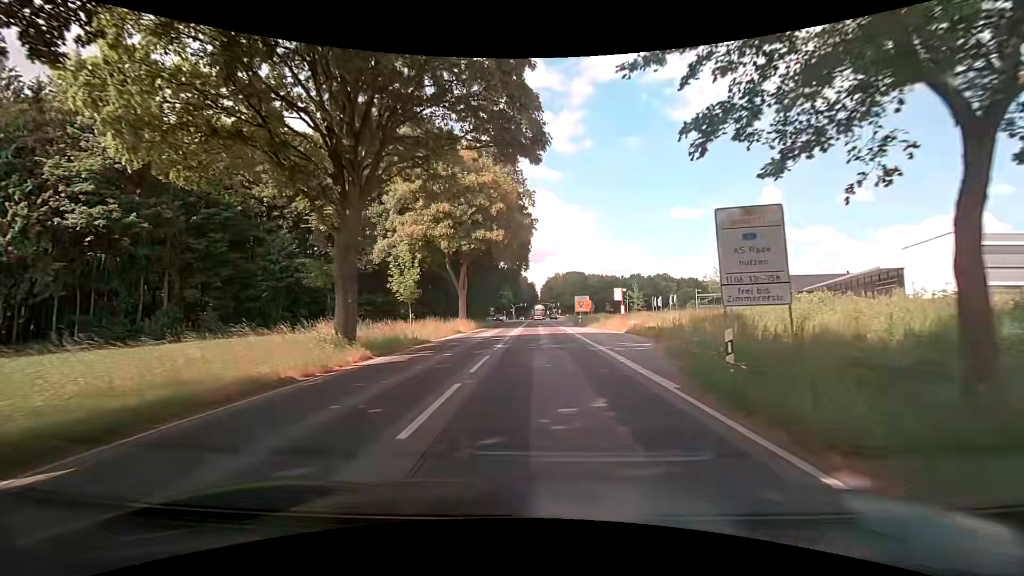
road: primary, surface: asphalt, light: Day
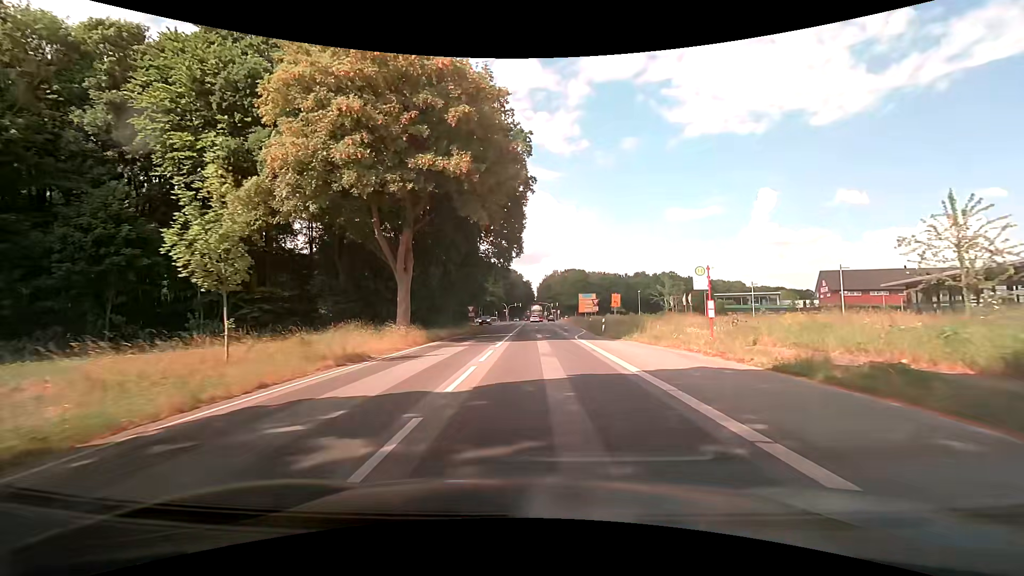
(0.0, +21.0) m; 0°
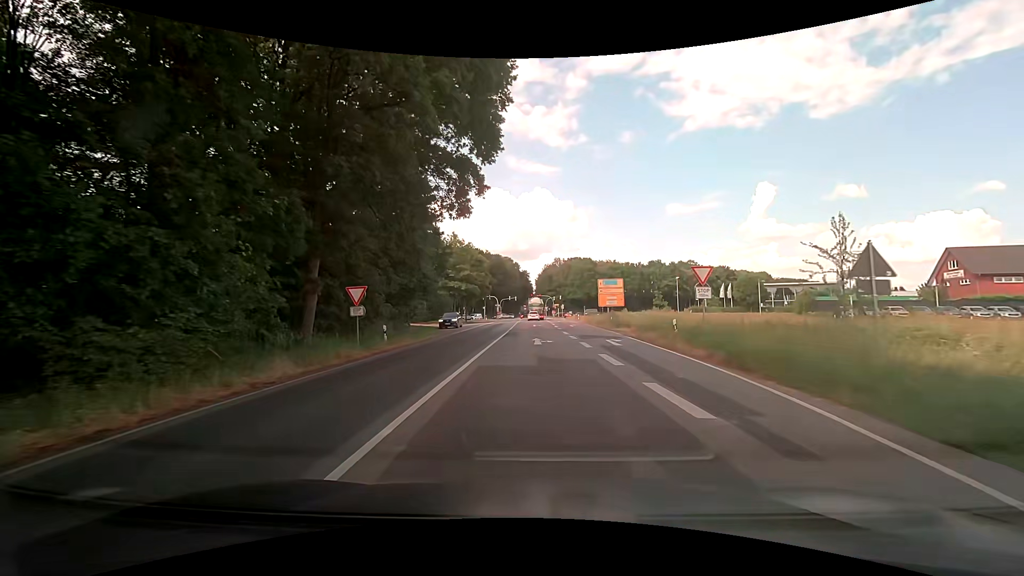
(0.0, +33.7) m; 0°
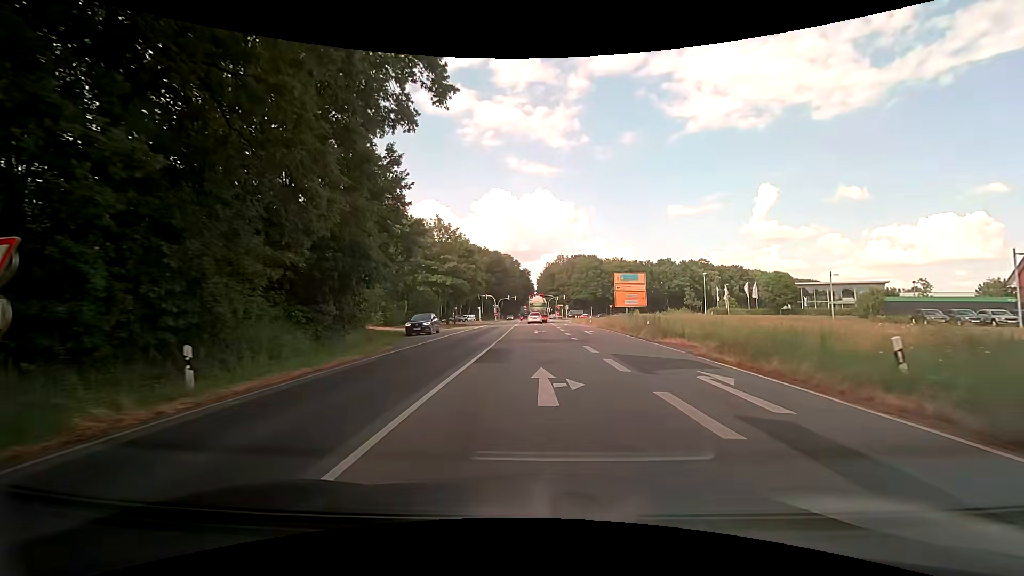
(-0.1, +13.2) m; 0°
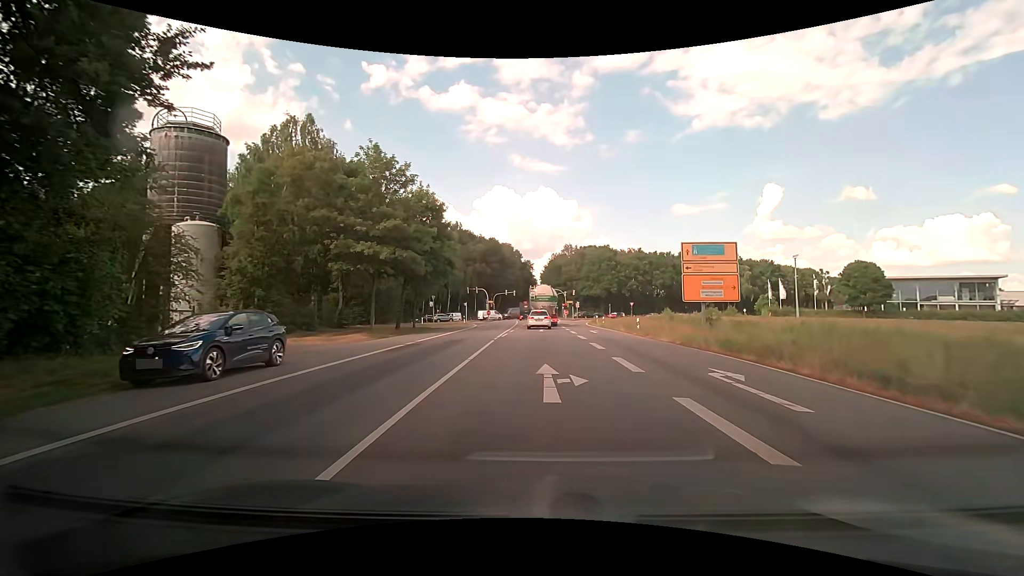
(-0.1, +24.8) m; -1°
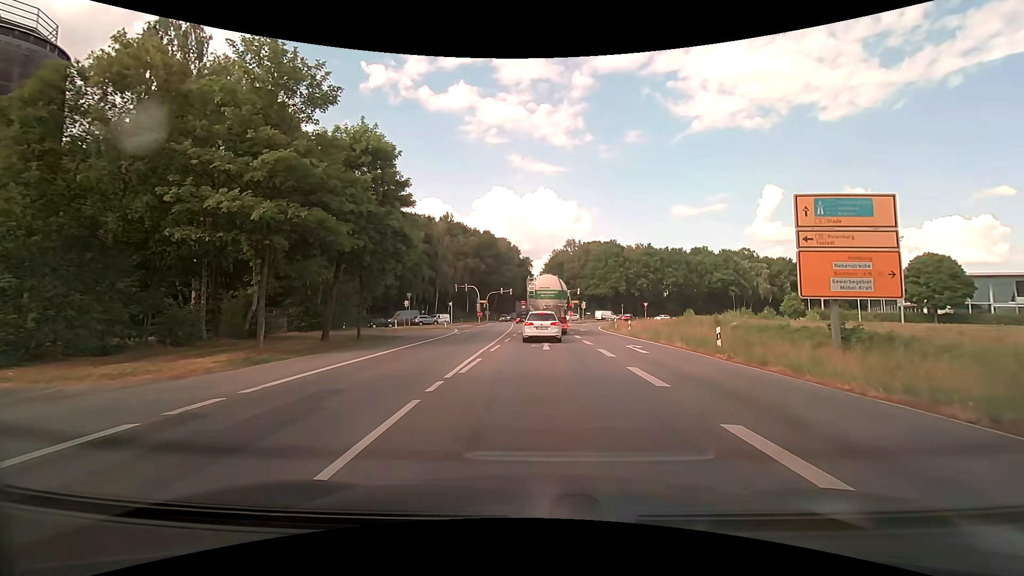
(+0.2, +13.8) m; +1°
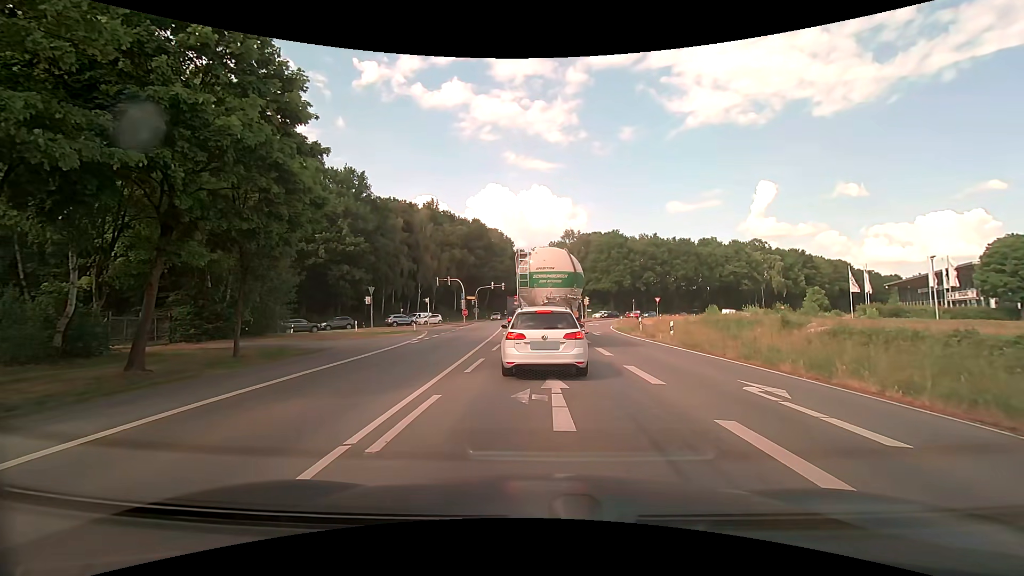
(+0.1, +12.0) m; +1°
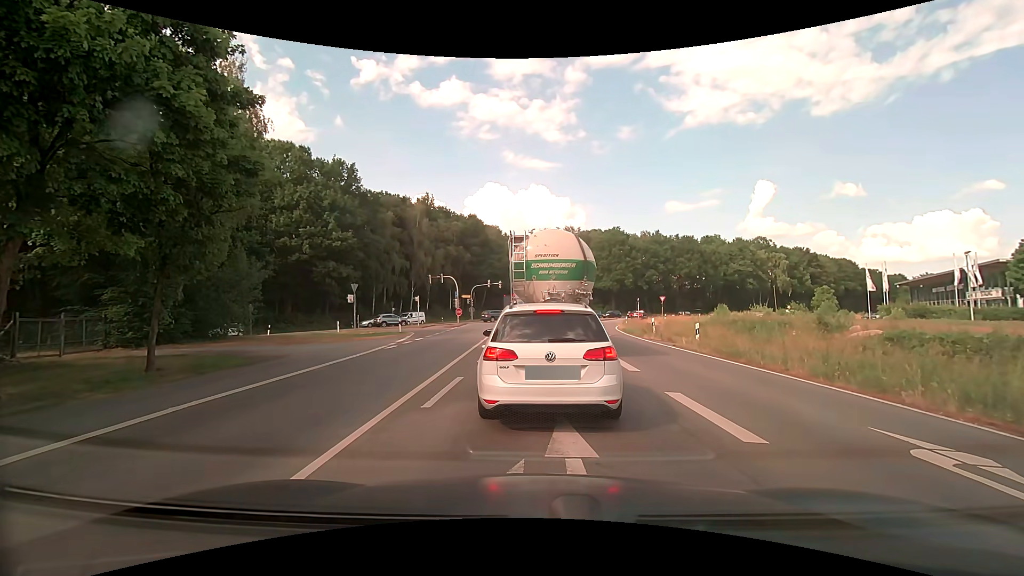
(0.0, +3.9) m; -2°
